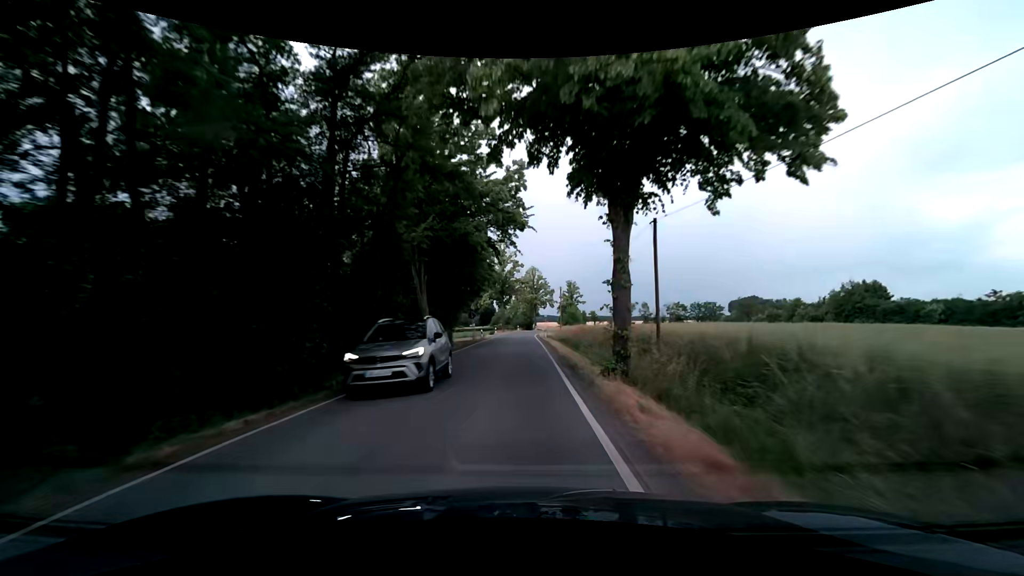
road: tertiary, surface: asphalt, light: Day
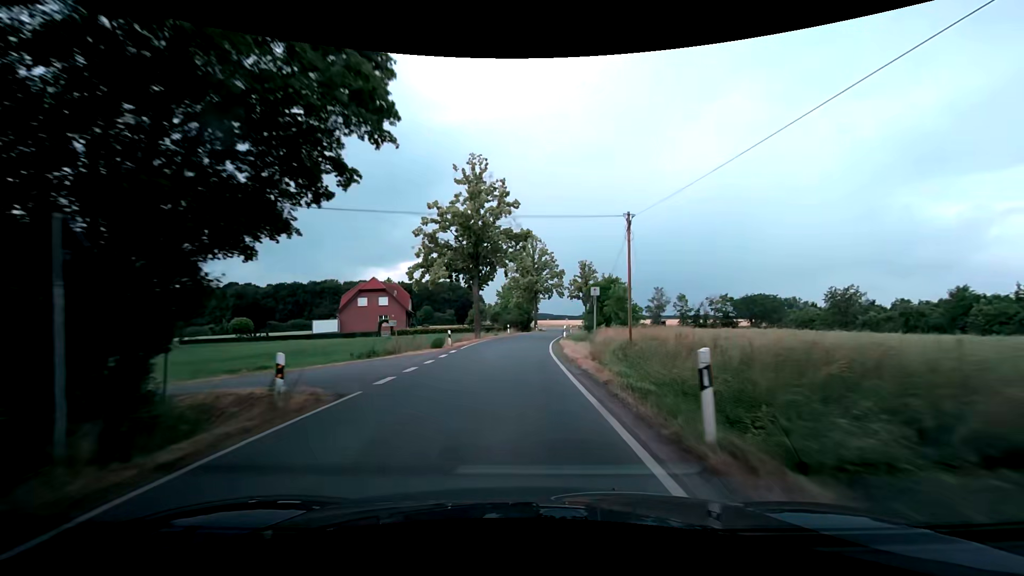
(-0.3, +42.6) m; 0°
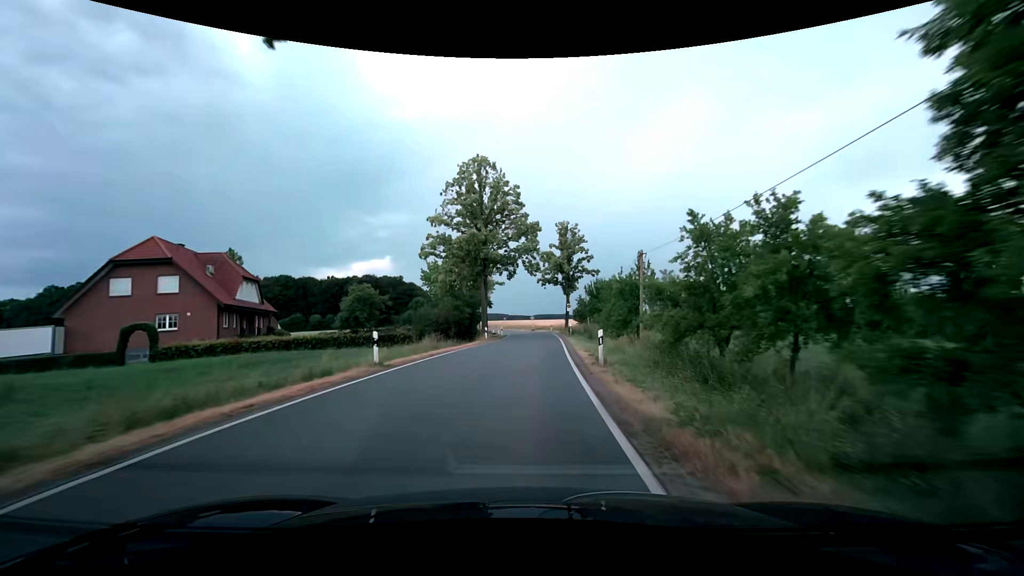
(+1.4, +39.8) m; +5°
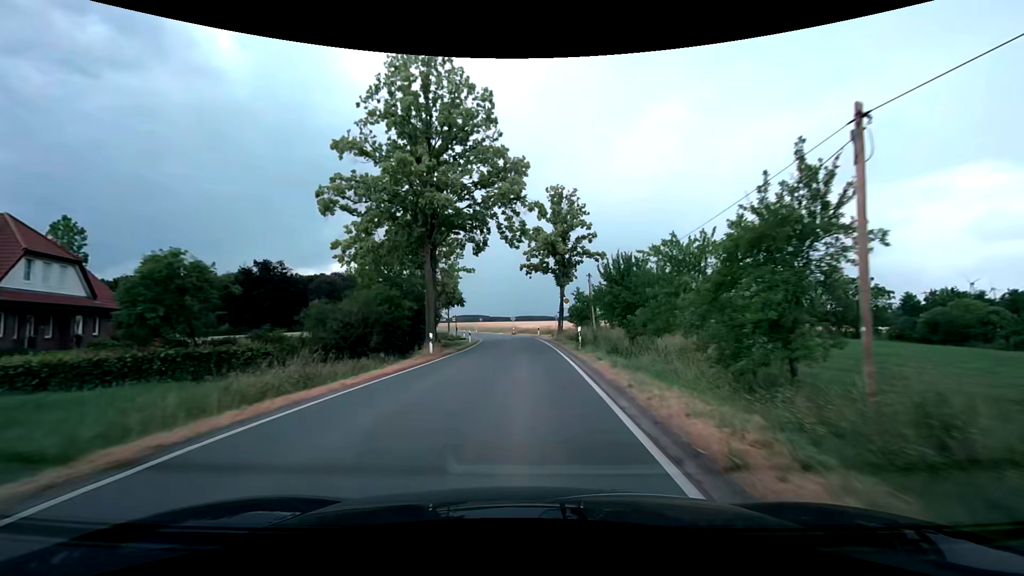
(+0.3, +17.5) m; +2°
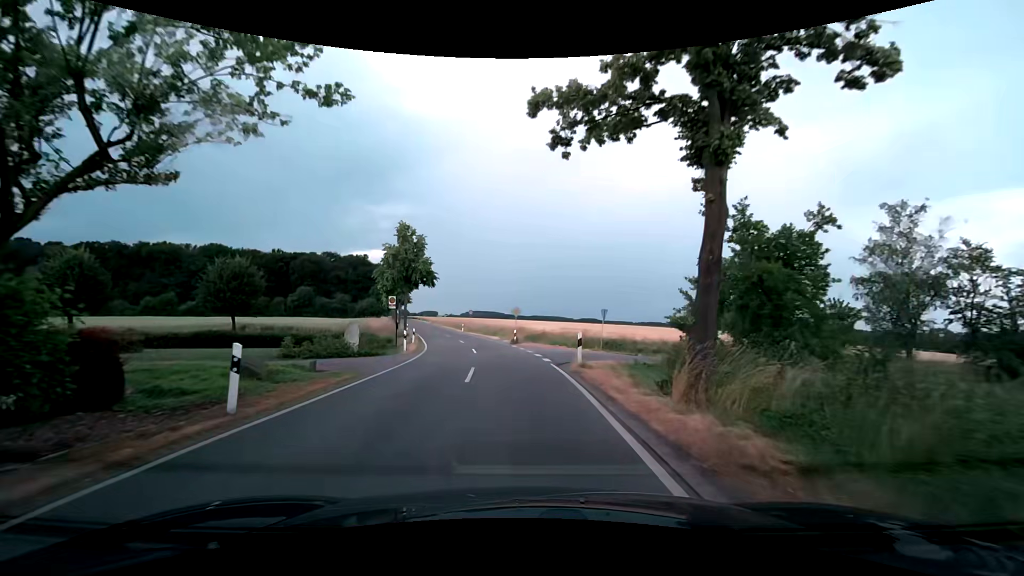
(+0.4, +35.0) m; -1°
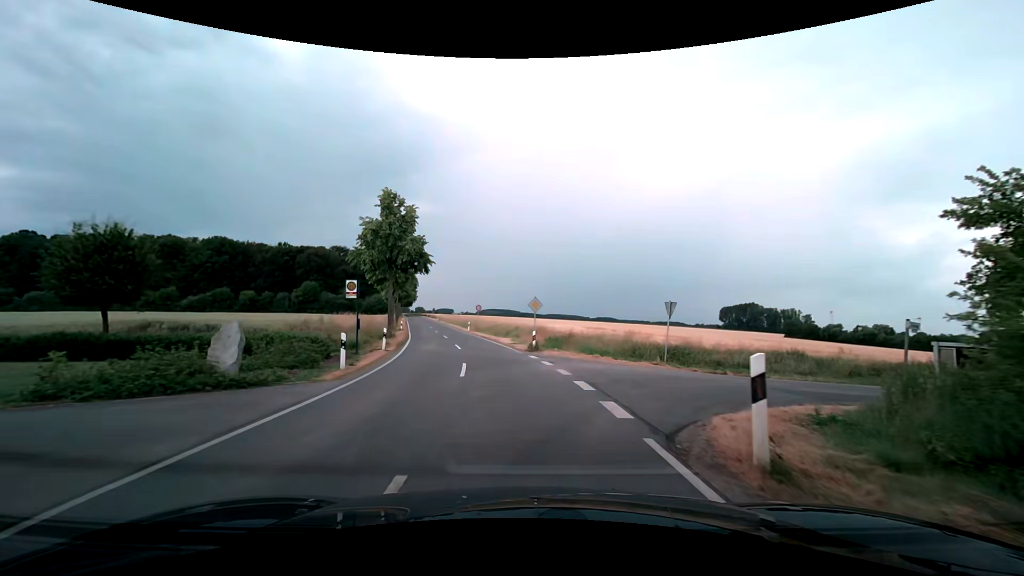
(-0.3, +10.9) m; -2°
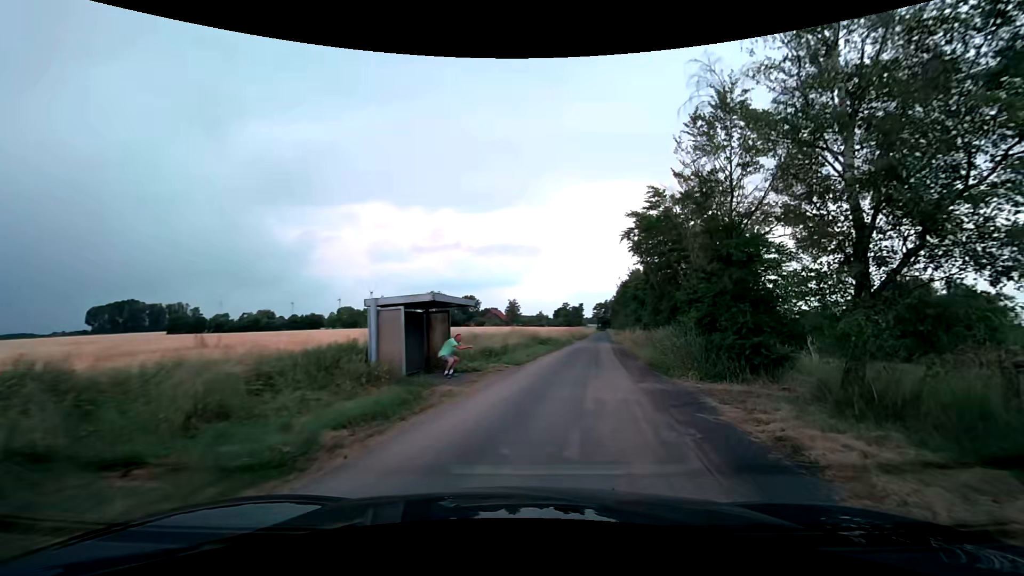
(+10.1, +18.7) m; +62°
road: unclassified
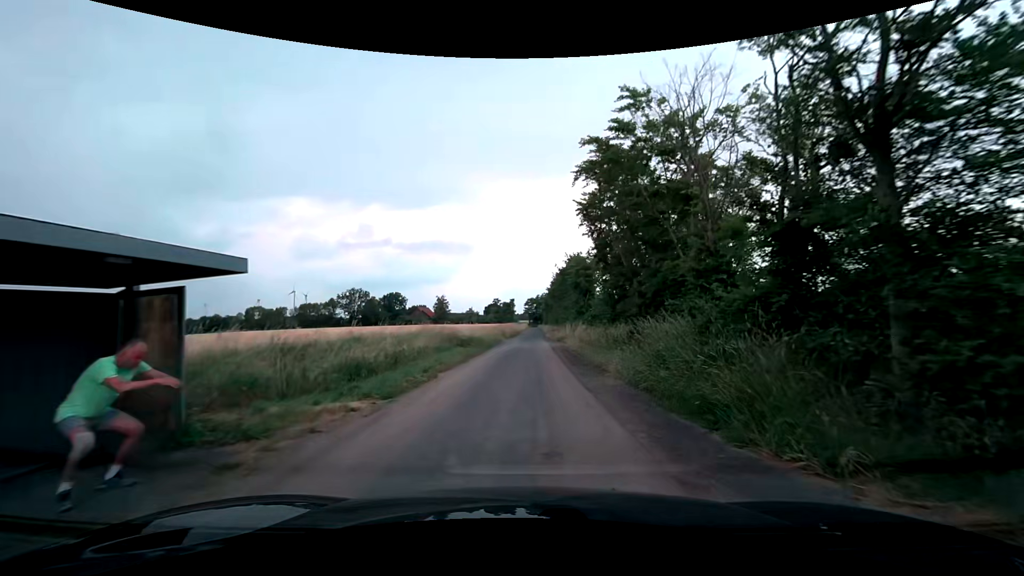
(+1.0, +10.0) m; +9°
